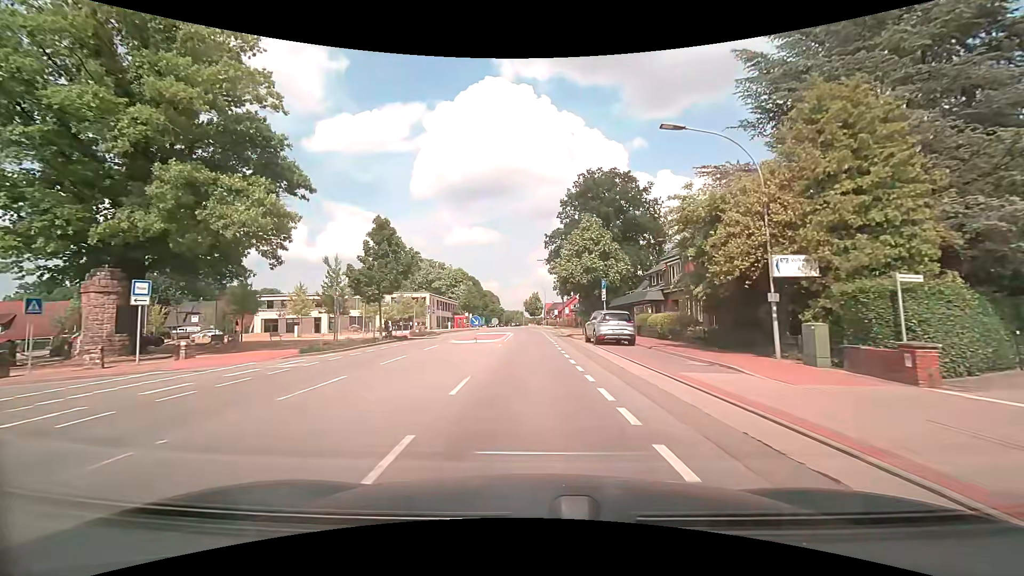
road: secondary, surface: asphalt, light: Day
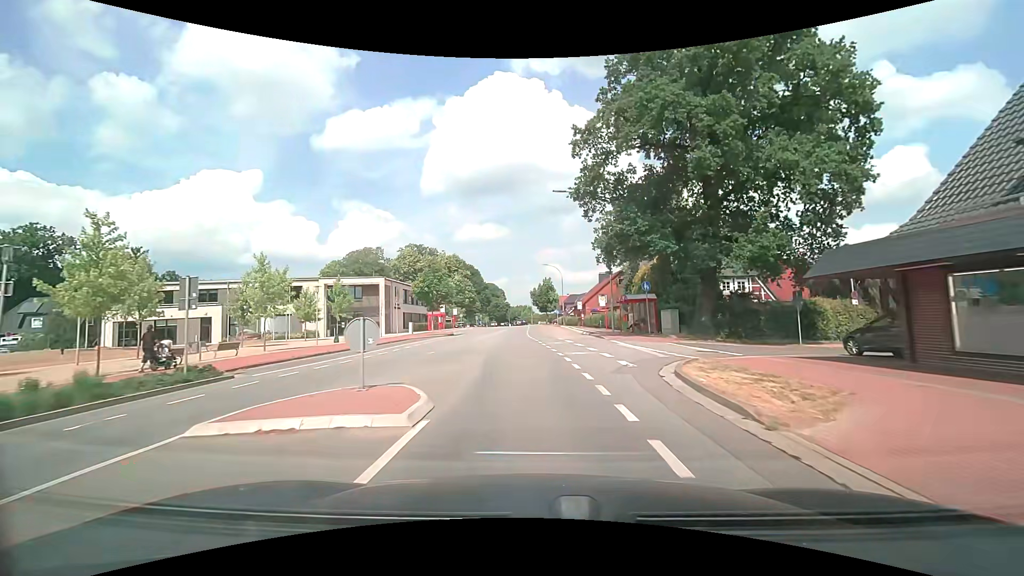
(-0.2, +35.5) m; -1°
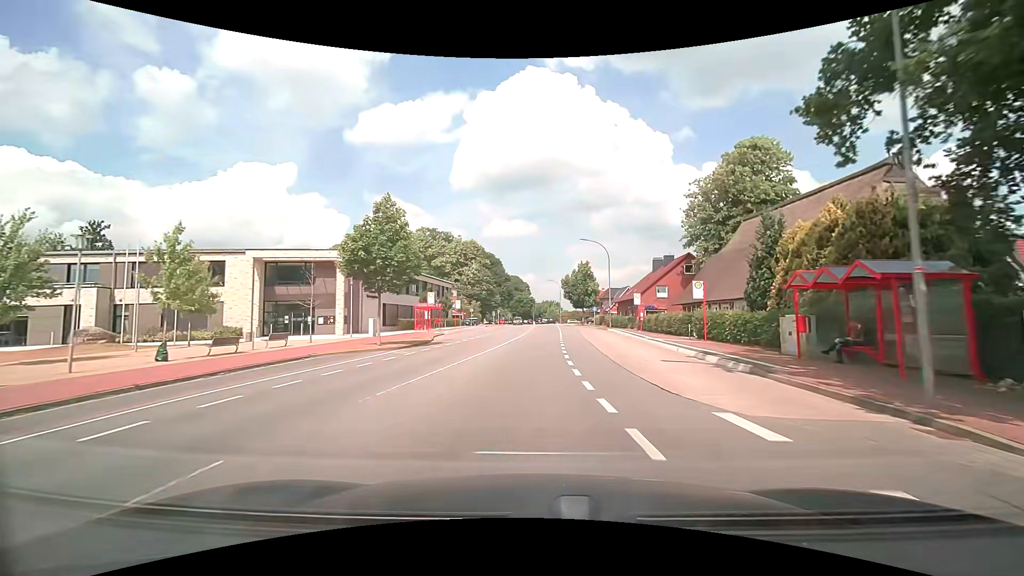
(-0.6, +22.4) m; -3°
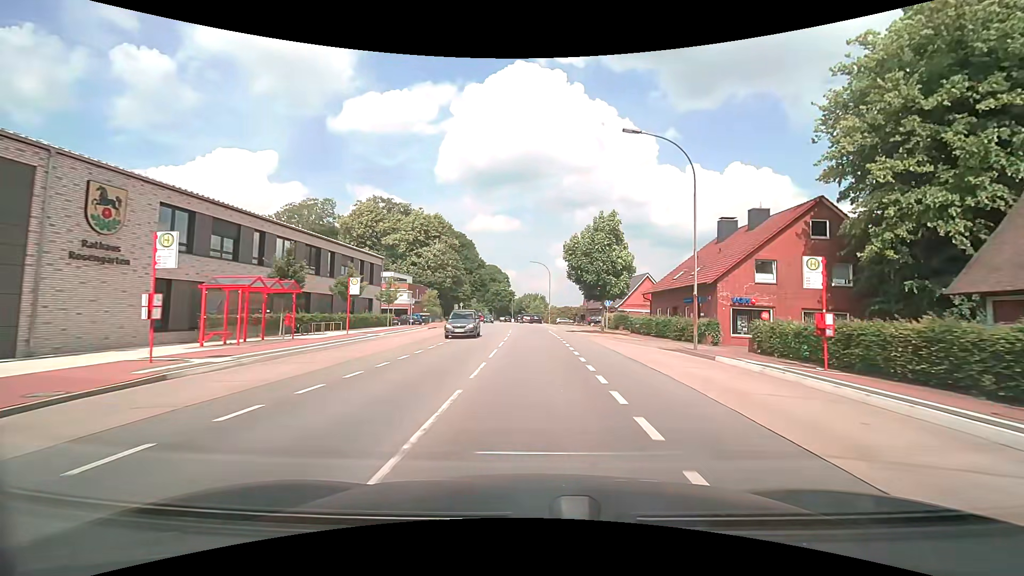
(+0.2, +30.6) m; +2°
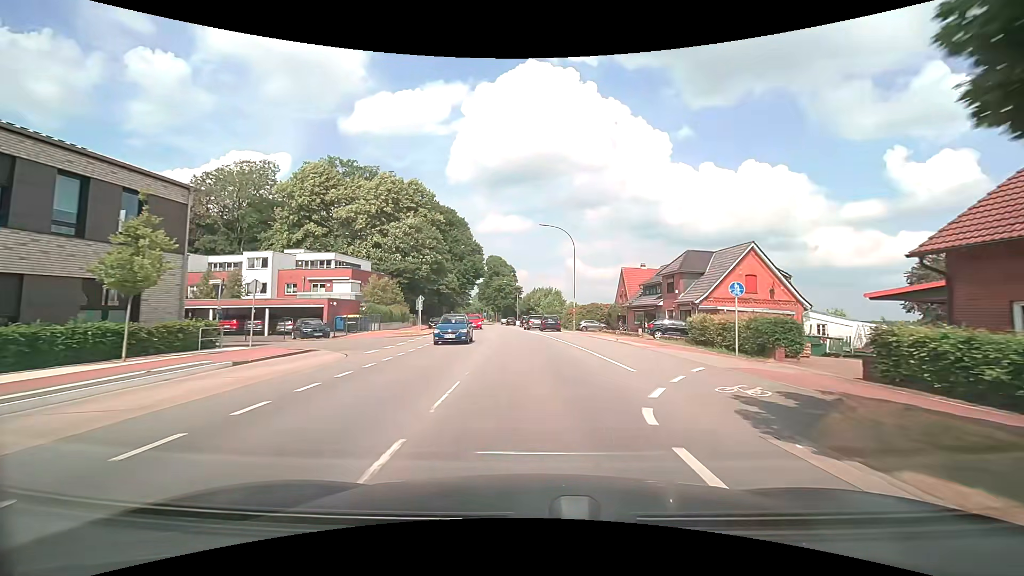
(+0.3, +30.8) m; -1°
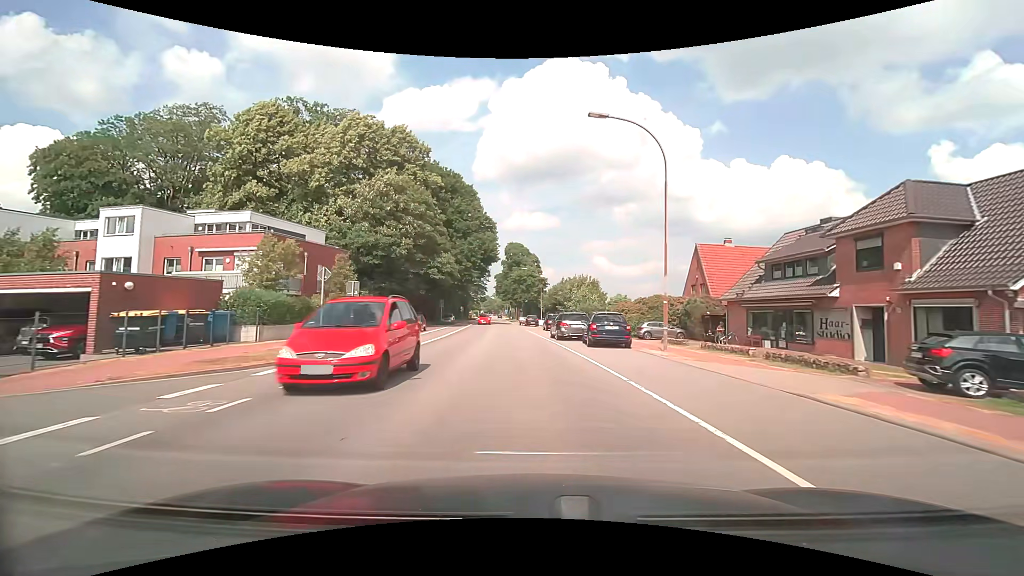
(-0.4, +23.1) m; -3°
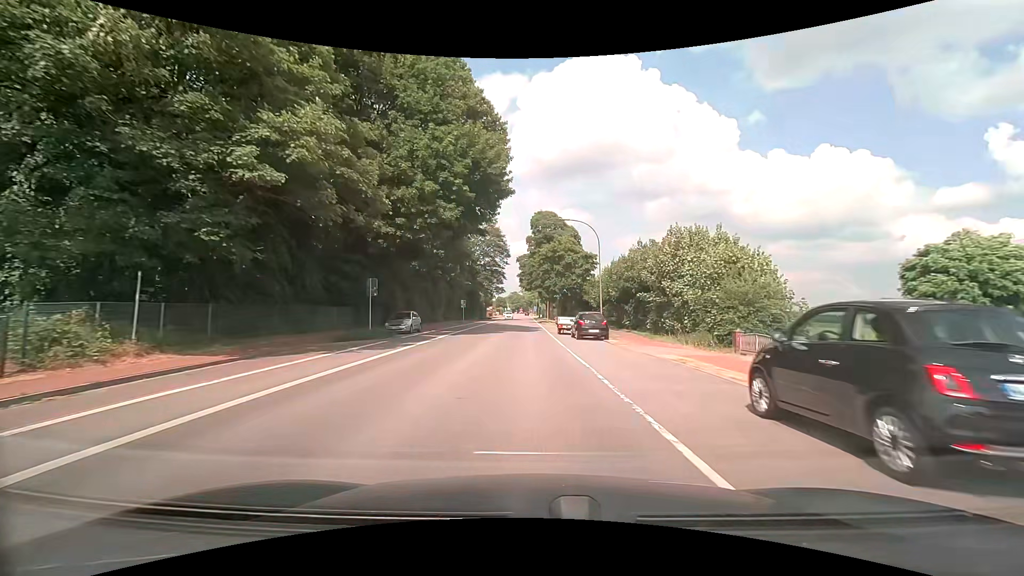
(-1.4, +38.8) m; -3°
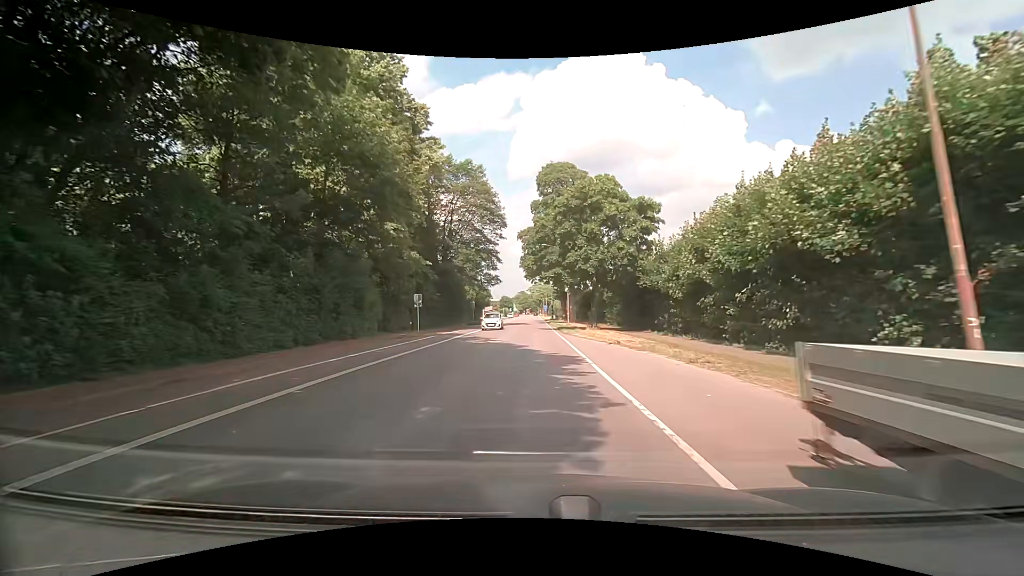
(-0.2, +31.3) m; -1°
(0, +10) (0, +20) (0, +30) (0, +40) (0, +50) (0, +60) (0, +70) (0, +80) (0, +90) (0, +100) m
